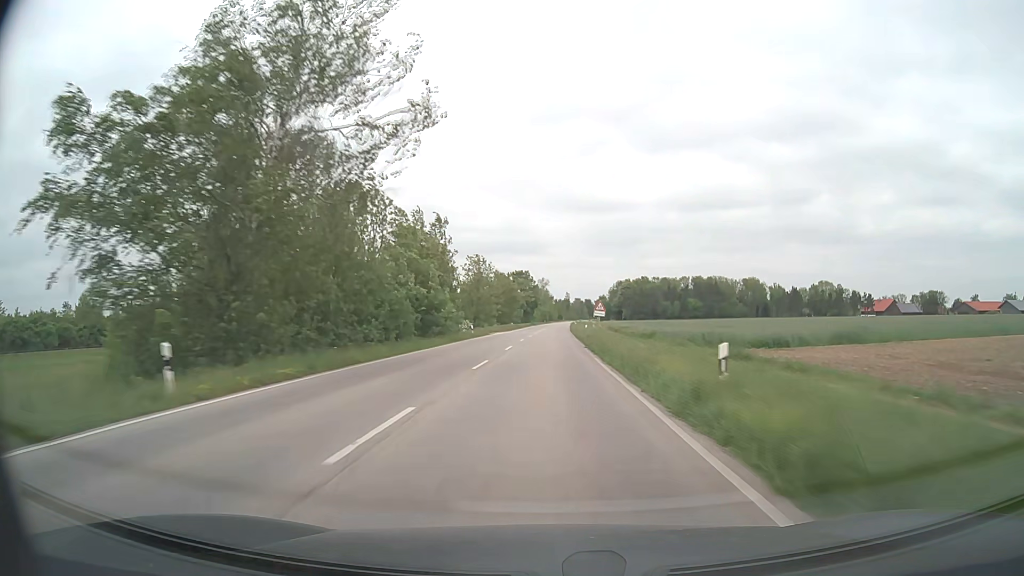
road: secondary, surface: asphalt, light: Day
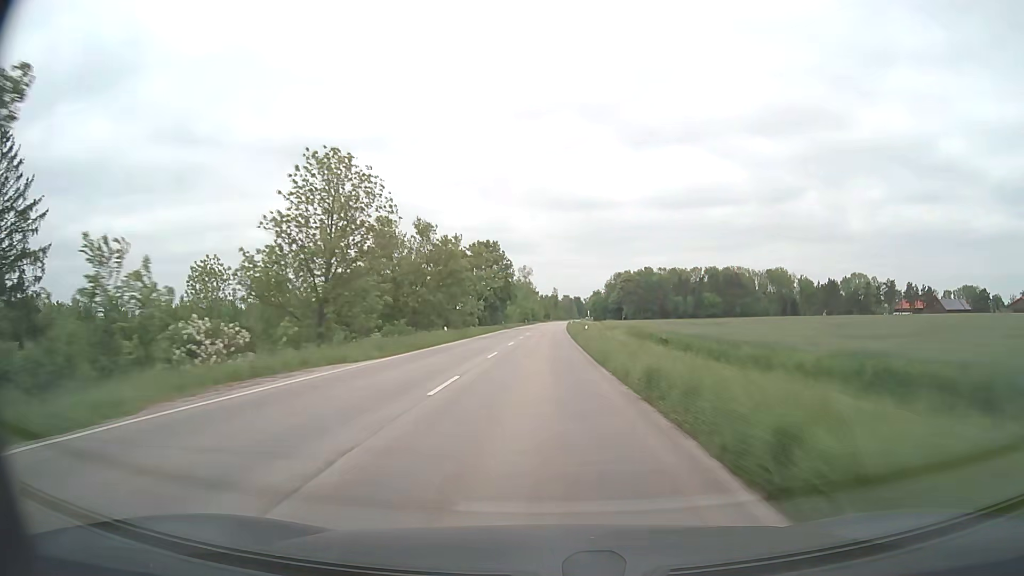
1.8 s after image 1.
(+0.7, +54.0) m; +1°
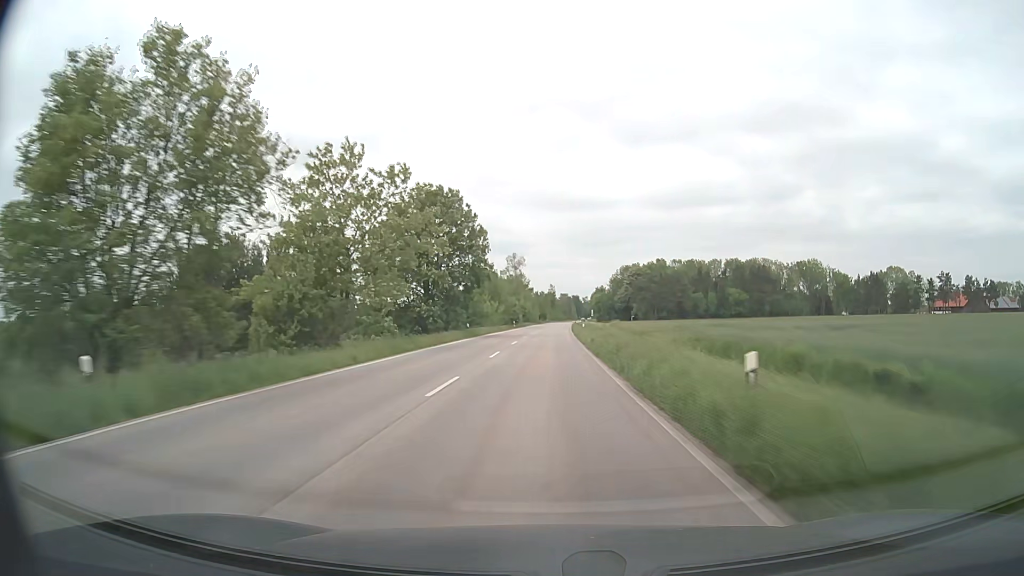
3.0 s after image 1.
(+0.1, +36.4) m; 0°
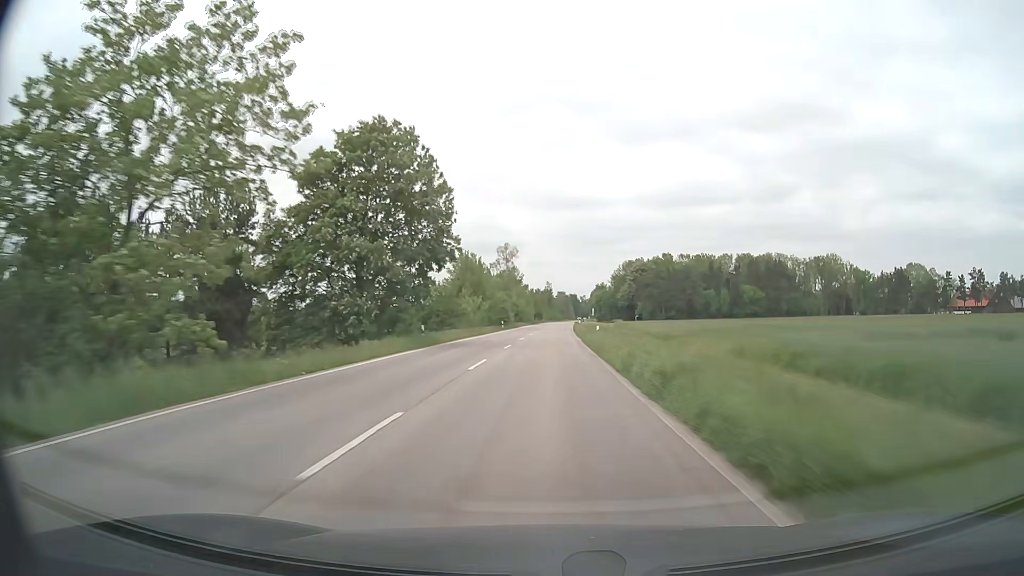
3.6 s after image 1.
(+0.1, +18.3) m; 0°
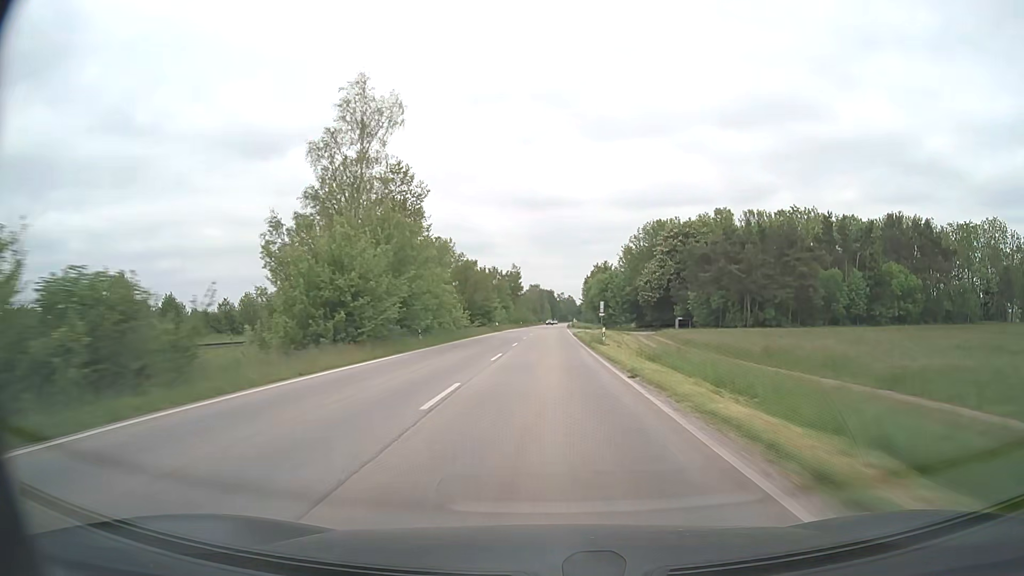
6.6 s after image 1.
(+1.6, +91.4) m; +2°
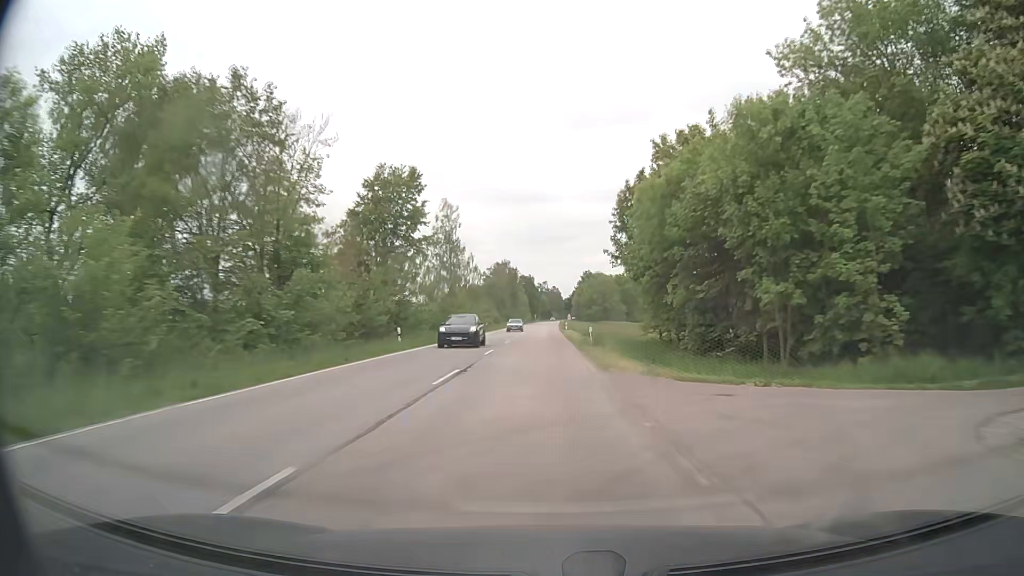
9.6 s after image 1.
(+1.3, +91.9) m; +1°
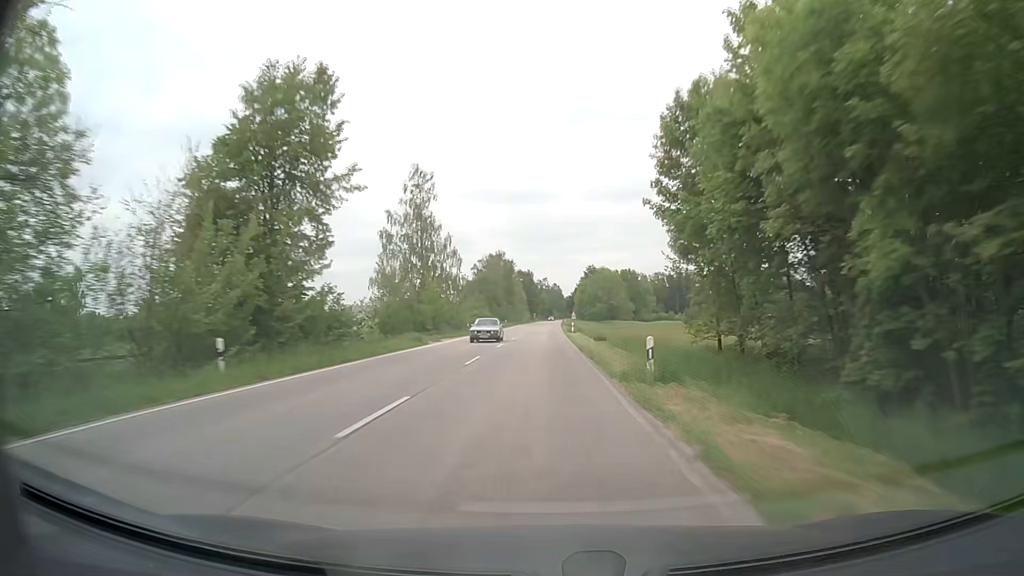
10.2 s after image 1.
(0.0, +18.4) m; 0°
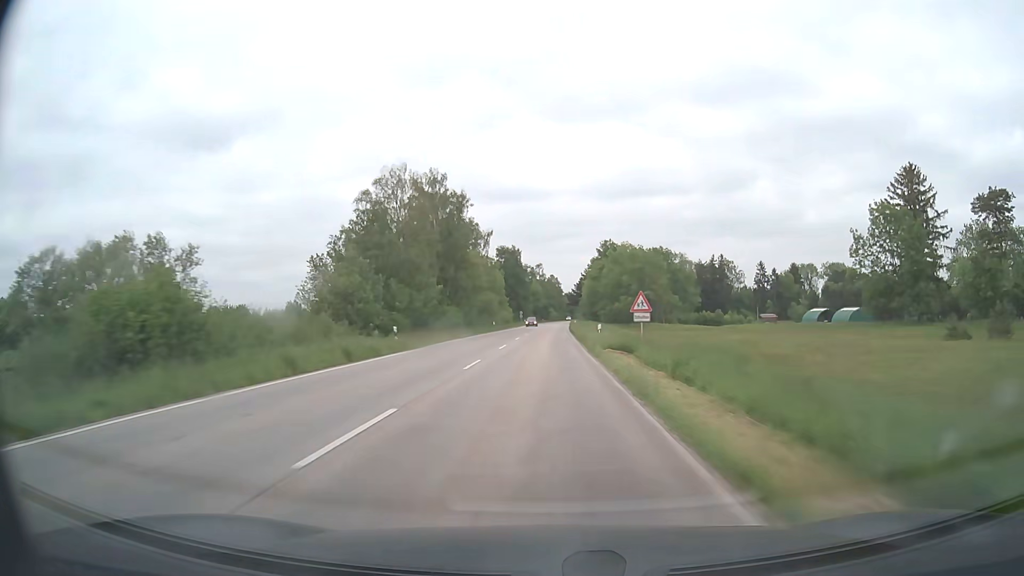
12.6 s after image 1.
(+0.2, +73.6) m; 0°
(0, +10) (0, +20) (0, +30) (0, +40) (0, +50) (0, +60) (+1, +70) (+1, +80) (+1, +90) (+1, +100) m
